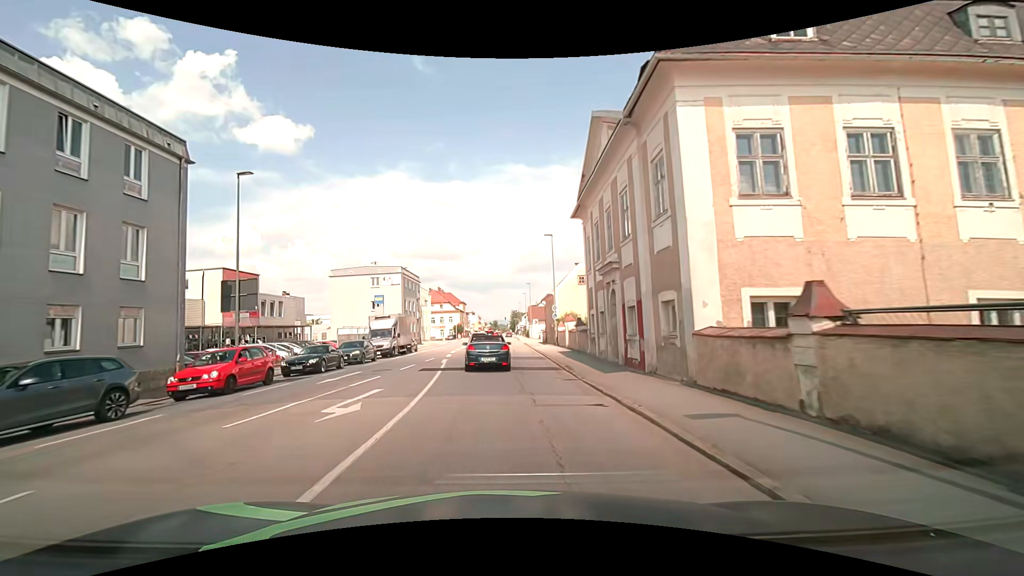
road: tertiary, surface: asphalt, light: Day
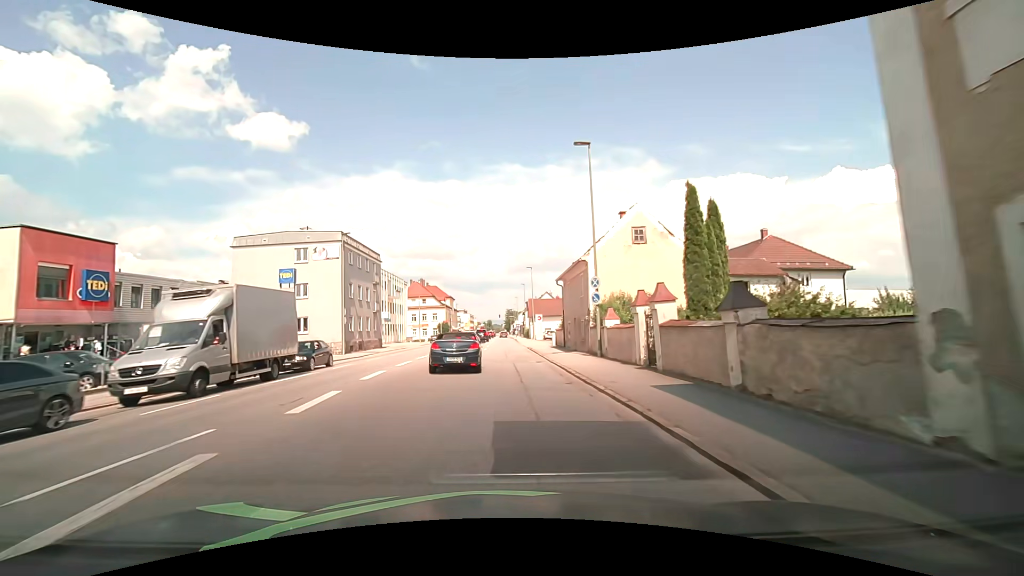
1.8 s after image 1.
(-0.2, +22.3) m; +1°
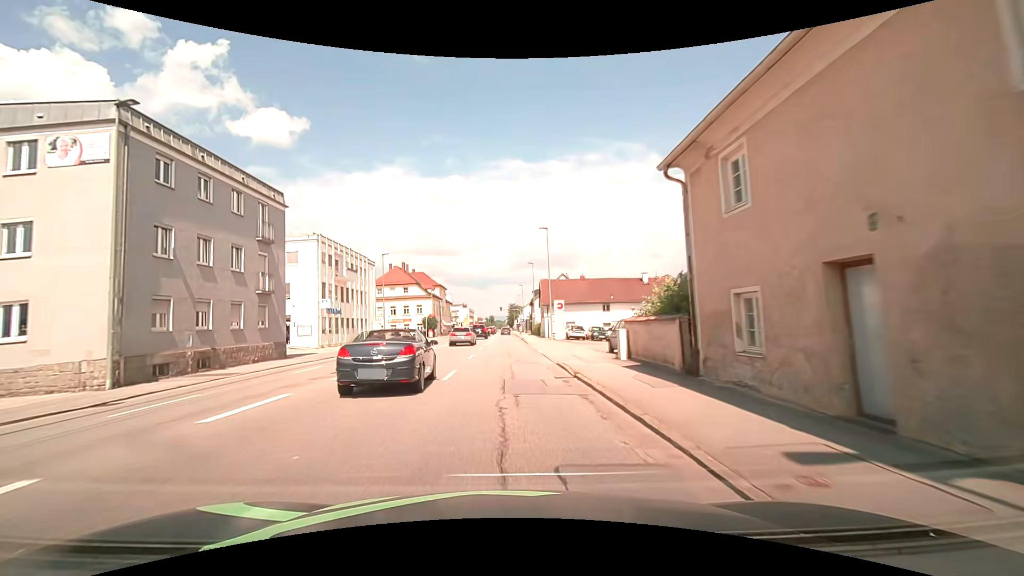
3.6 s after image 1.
(-0.1, +24.8) m; -1°
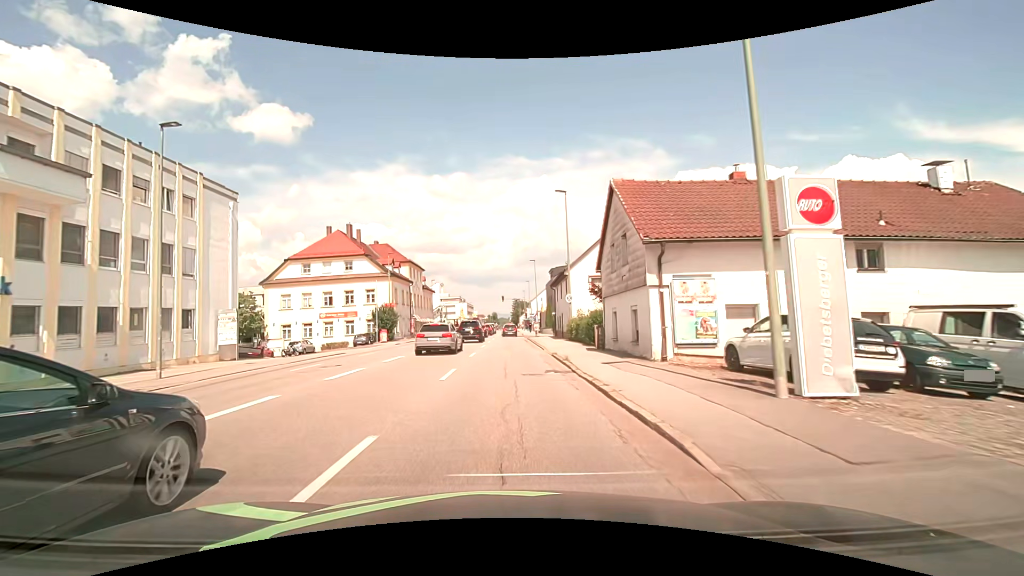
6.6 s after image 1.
(+0.1, +36.5) m; 0°
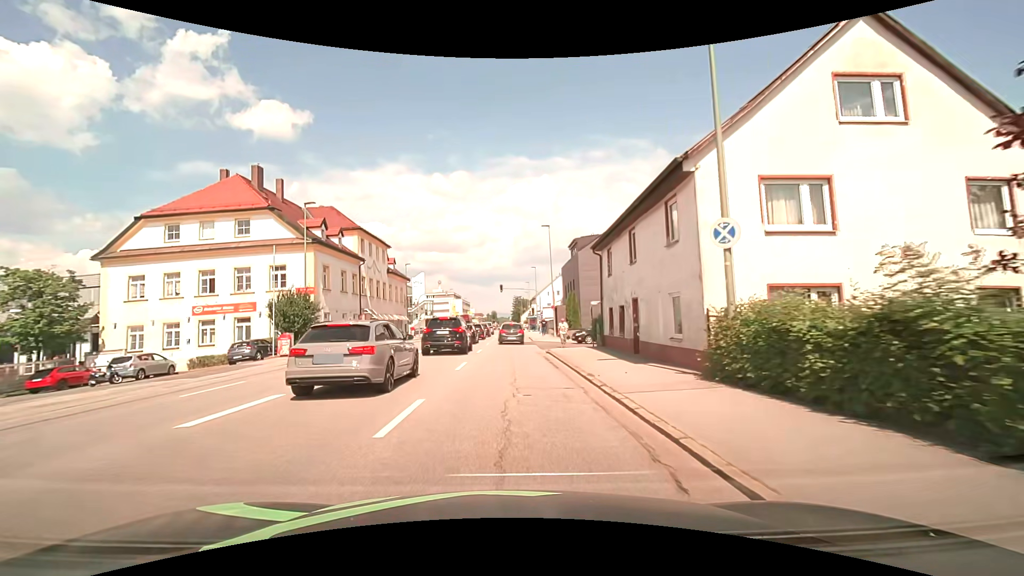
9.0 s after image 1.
(-0.1, +24.0) m; 0°
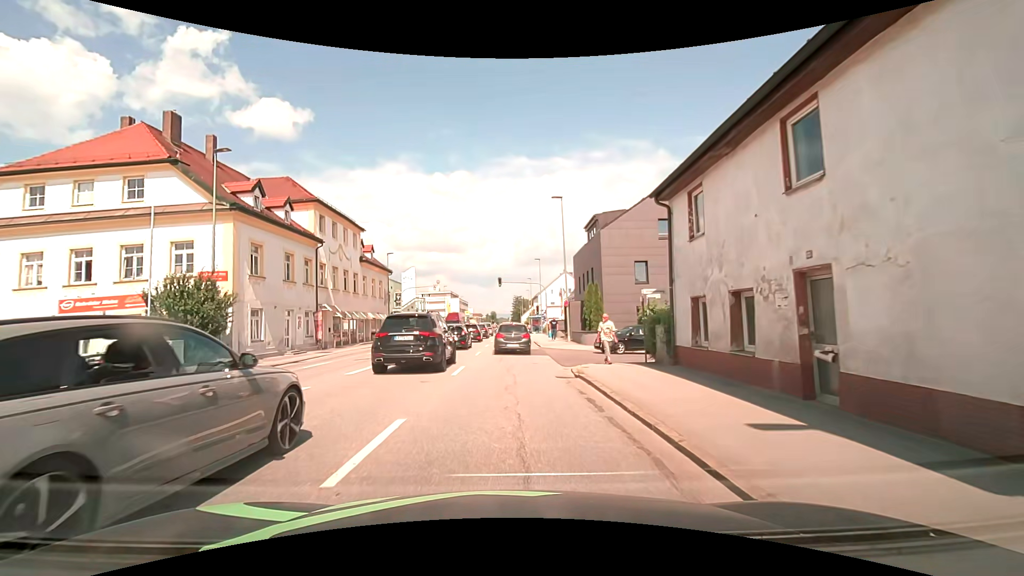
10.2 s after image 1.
(0.0, +10.3) m; 0°
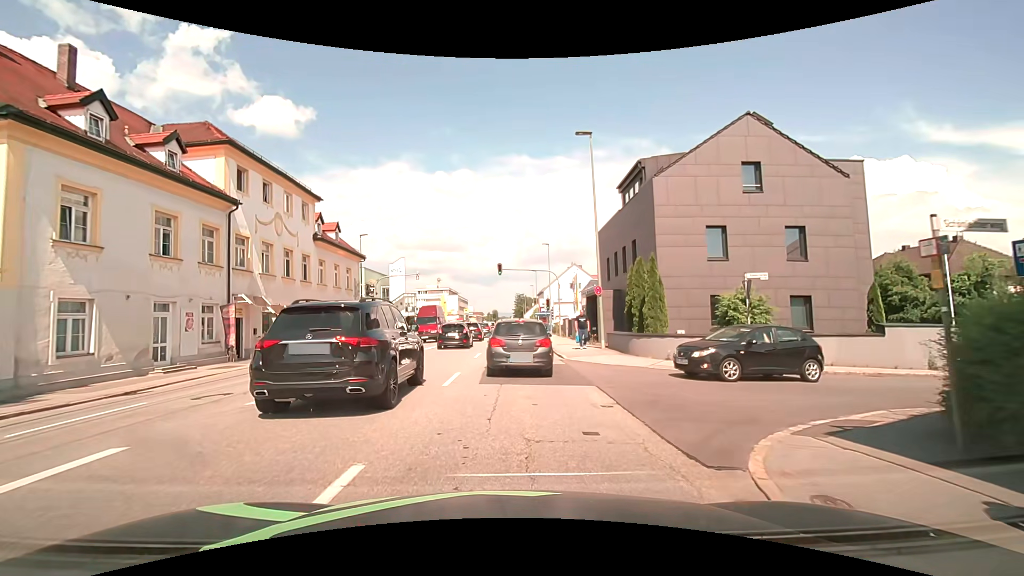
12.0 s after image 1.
(0.0, +11.3) m; +1°
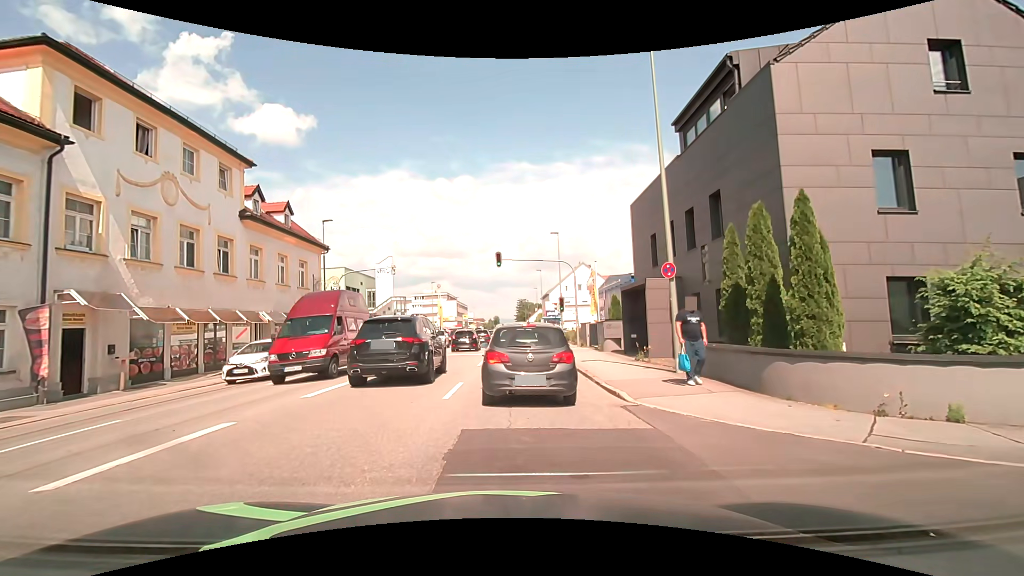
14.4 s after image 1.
(-0.1, +9.8) m; +1°
(0, +10) (0, +20) (0, +30) (-1, +40) (-1, +50) (-1, +60) (-1, +70) (-2, +80) (-3, +90) (-3, +100) m
